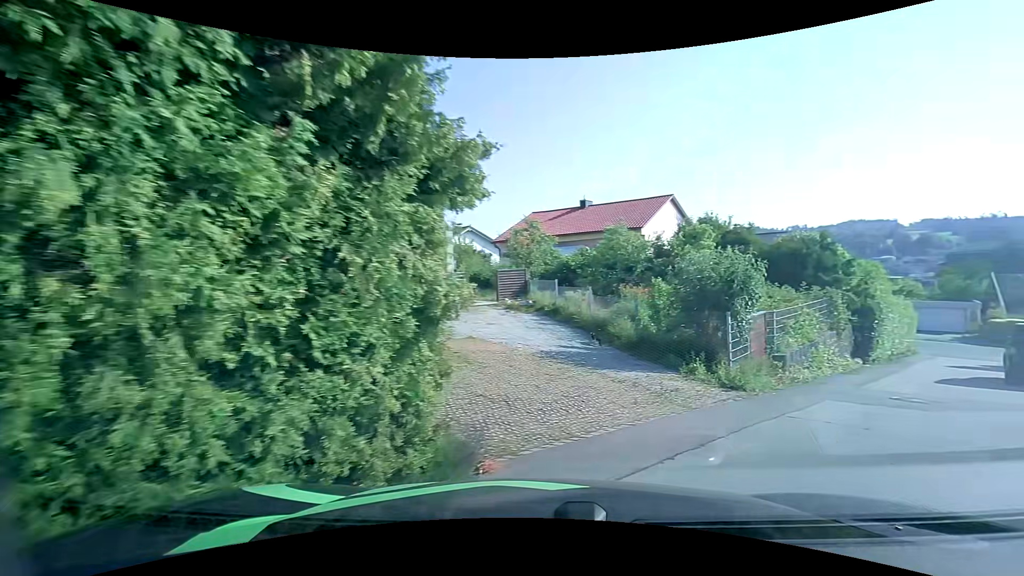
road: residential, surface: asphalt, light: Day
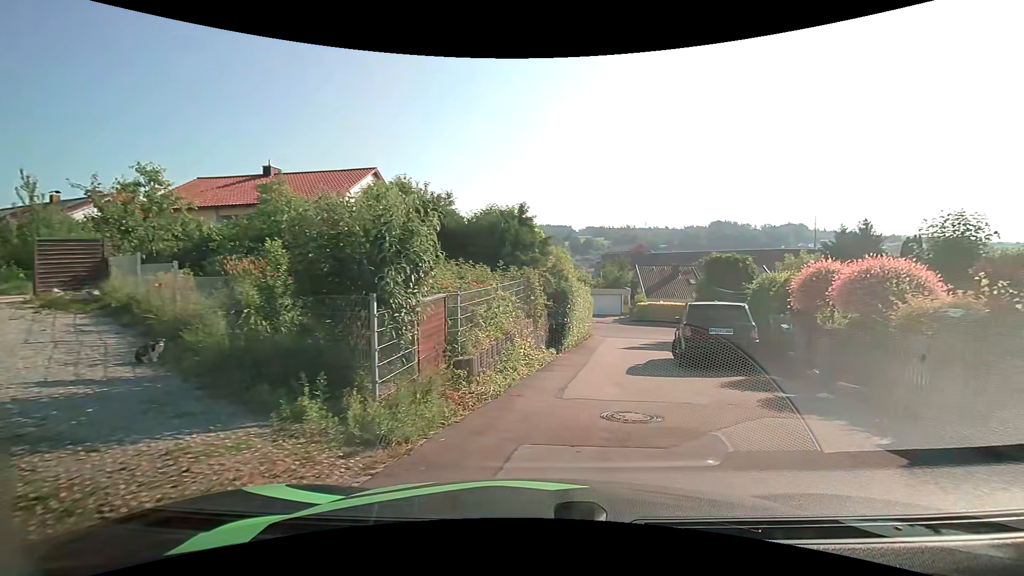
(+1.6, +5.6) m; +28°
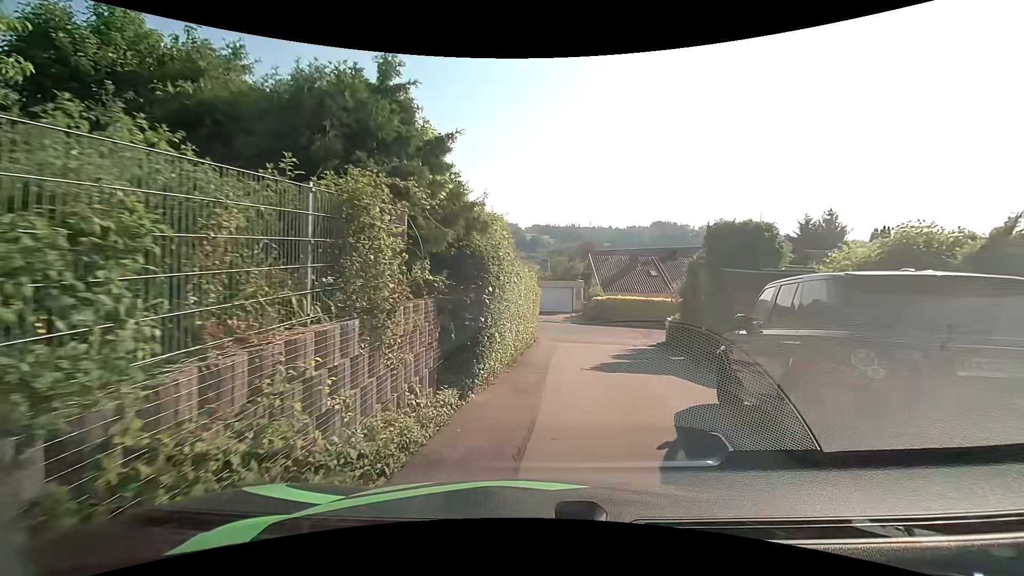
(+0.6, +9.3) m; +4°
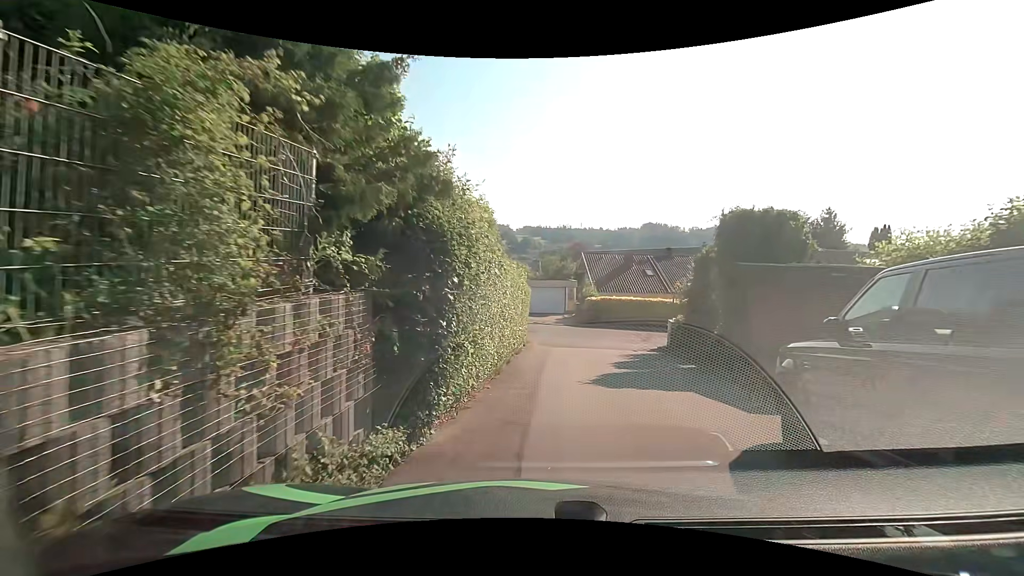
(+0.1, +2.3) m; +2°
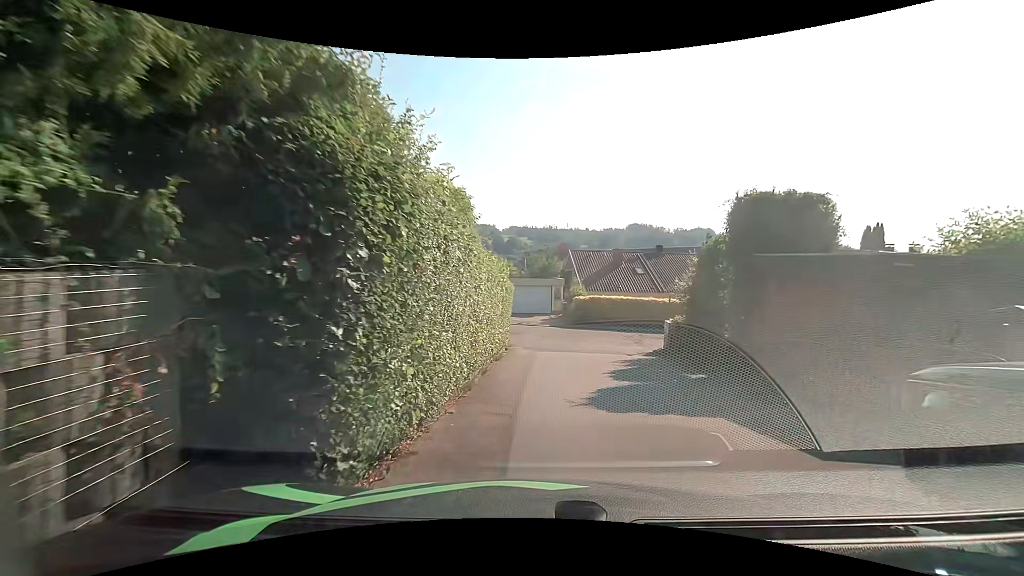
(0.0, +2.3) m; +3°
